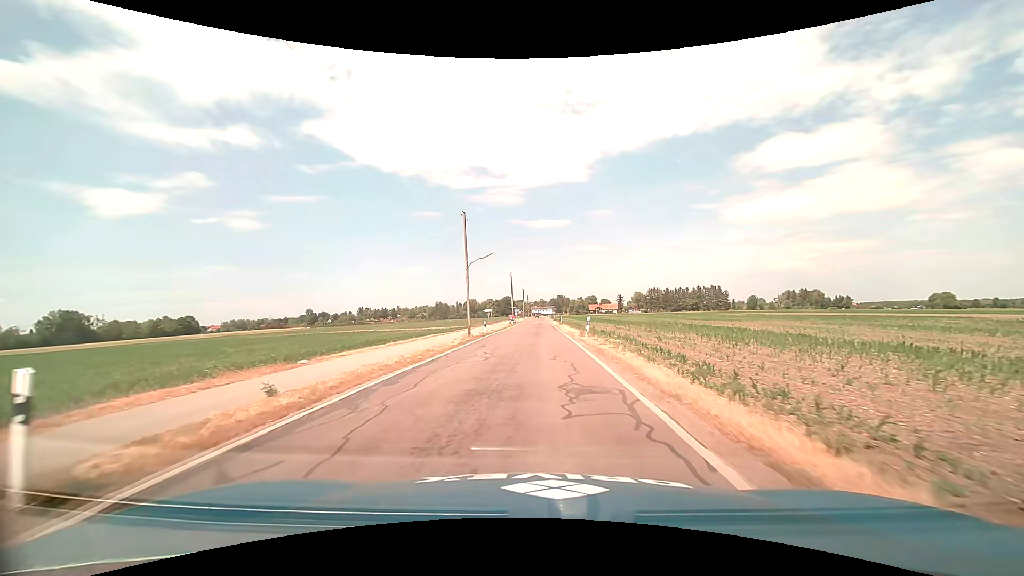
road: tertiary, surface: asphalt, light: Day
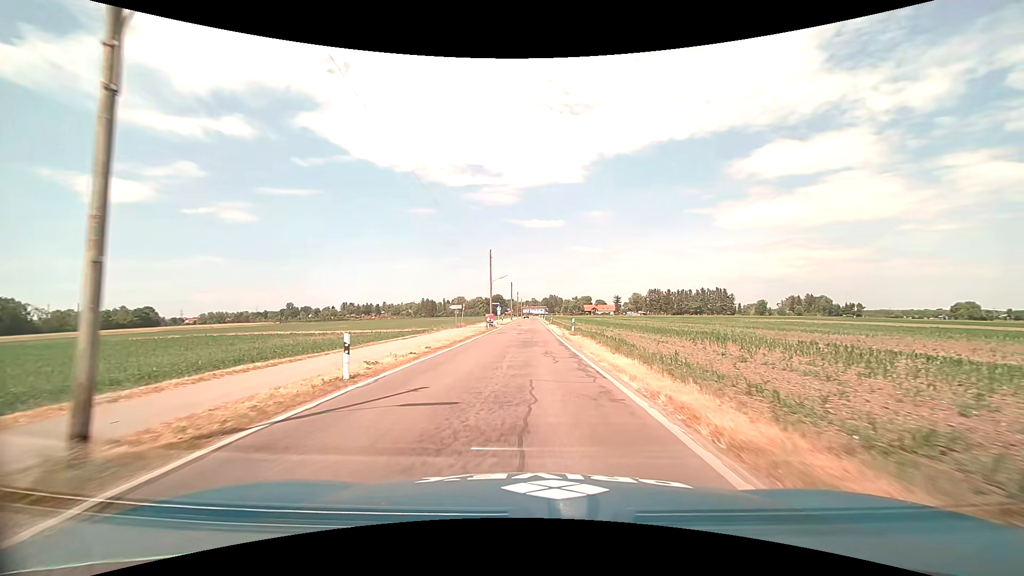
(+0.2, +28.8) m; +1°
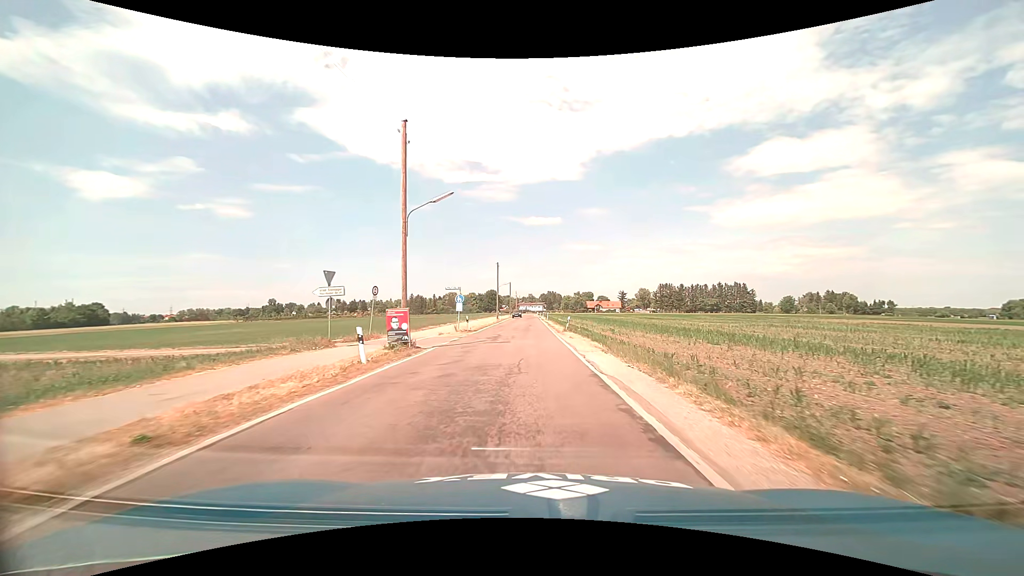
(-0.1, +37.2) m; 0°
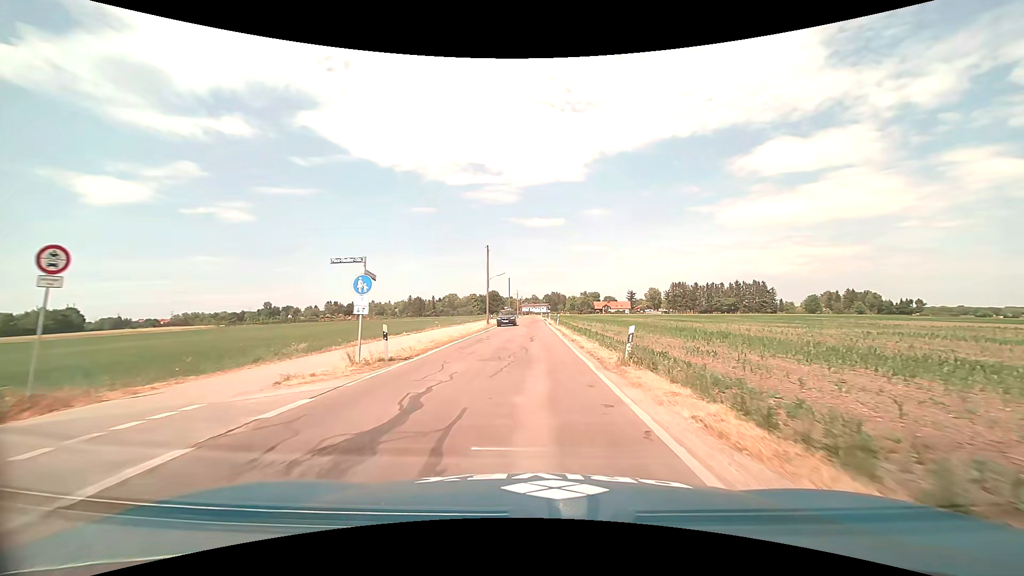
(-0.1, +20.5) m; 0°
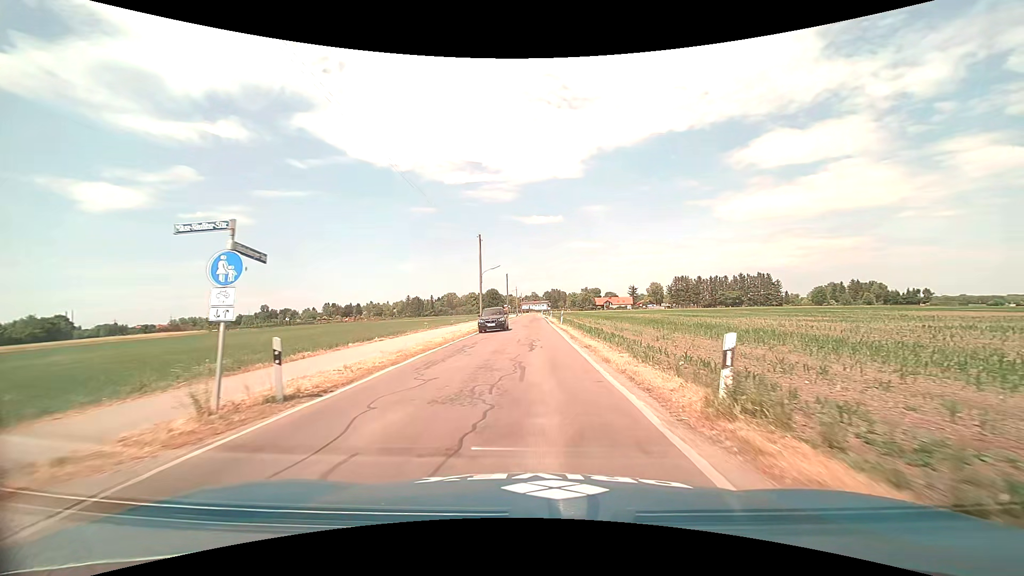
(0.0, +6.5) m; 0°
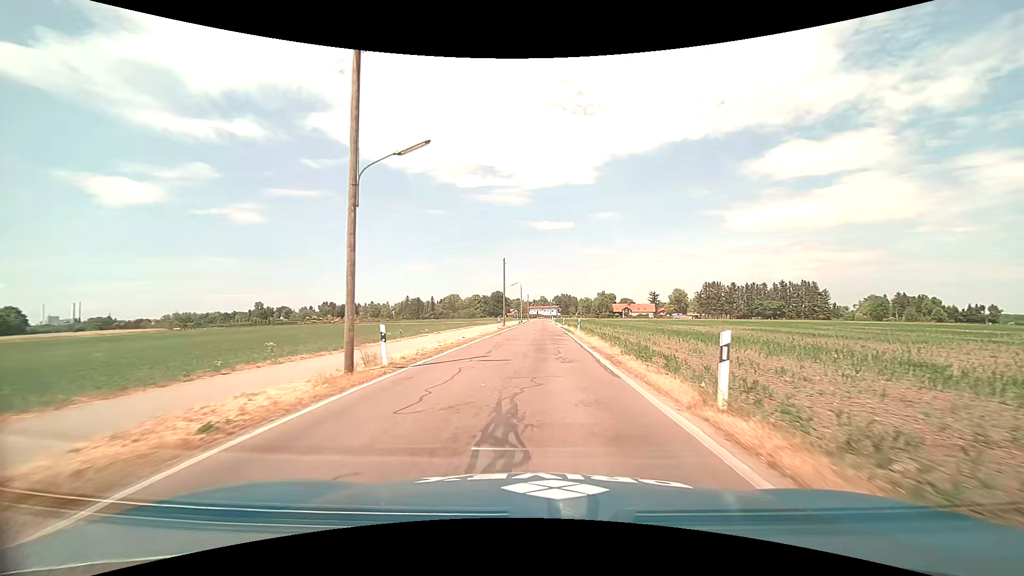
(-0.2, +35.2) m; -1°
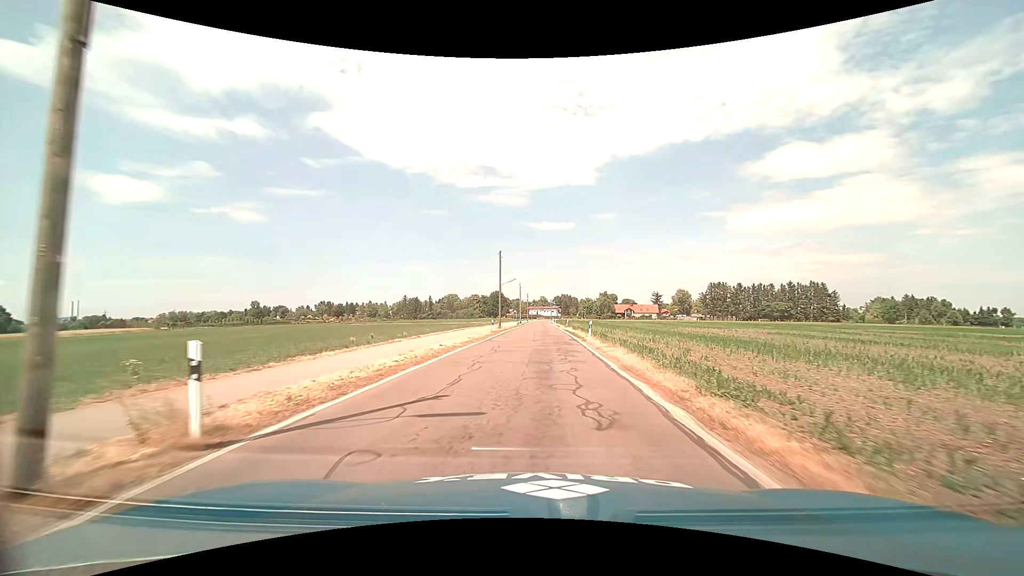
(0.0, +7.7) m; 0°
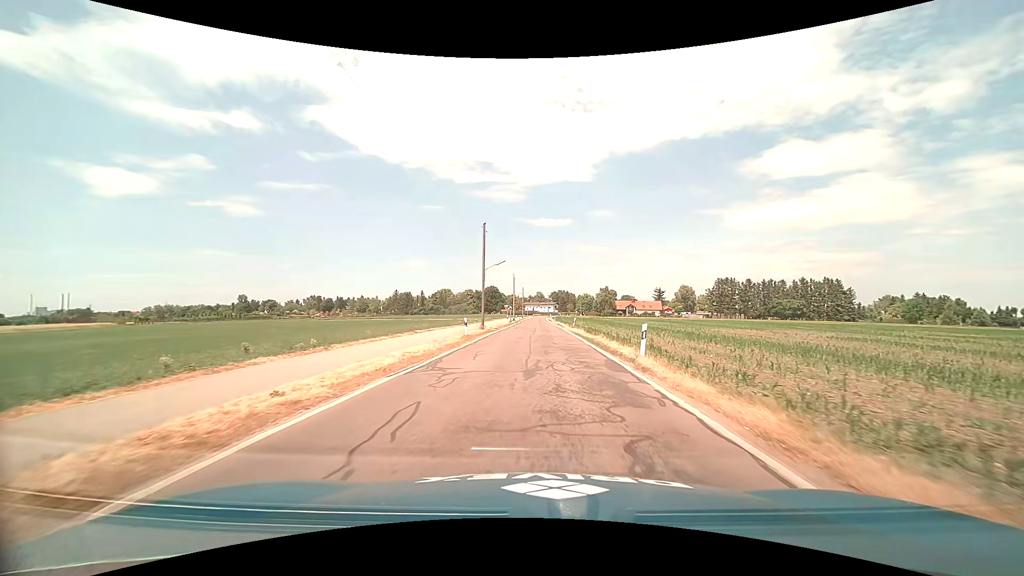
(0.0, +15.3) m; 0°
(0, +10) (0, +20) (+1, +30) (+1, +40) (+1, +50) (+1, +60) (+1, +70) (+2, +80) (+2, +90) (+2, +100) m
